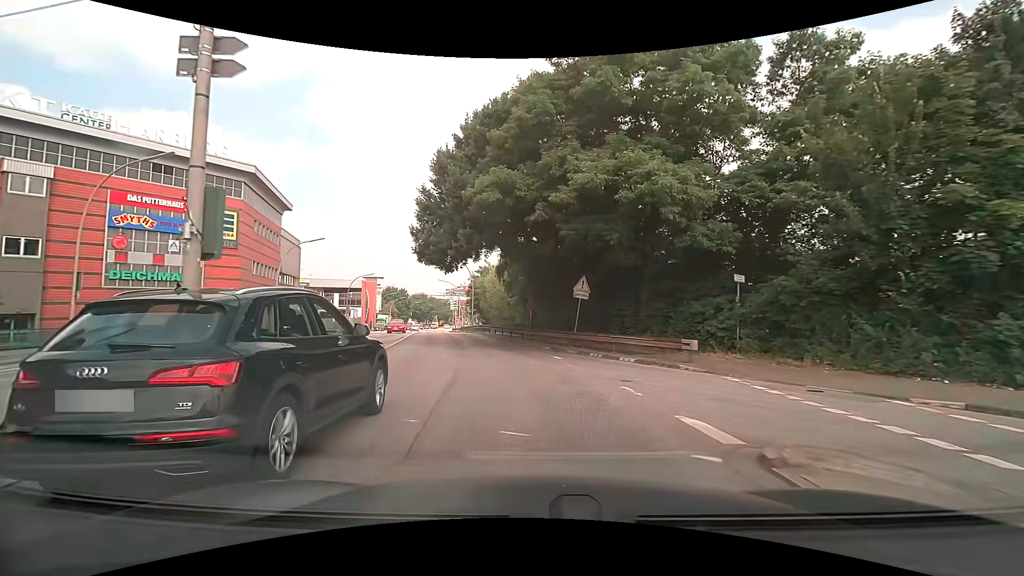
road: primary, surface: asphalt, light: Day
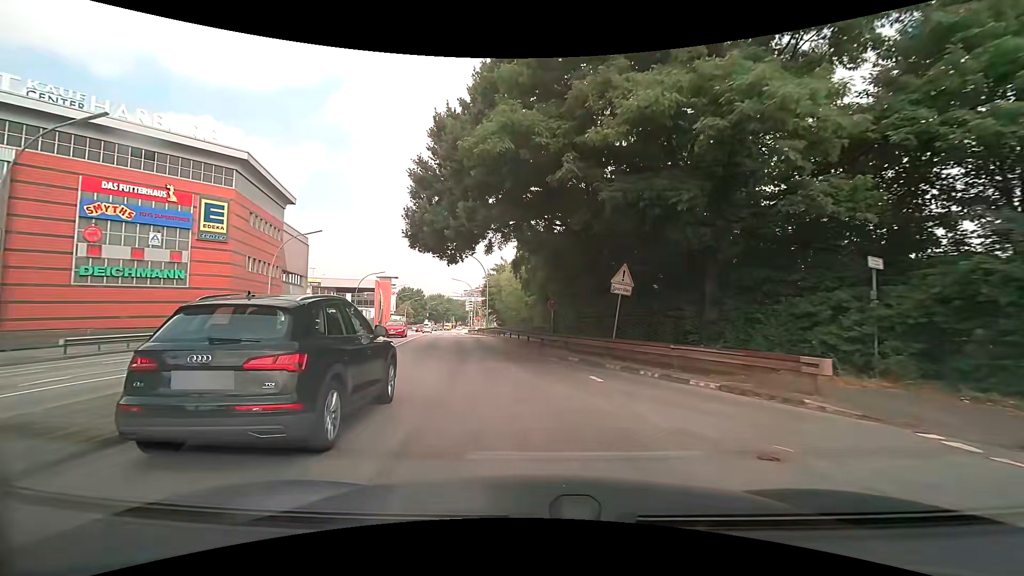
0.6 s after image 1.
(-0.1, +5.8) m; -2°
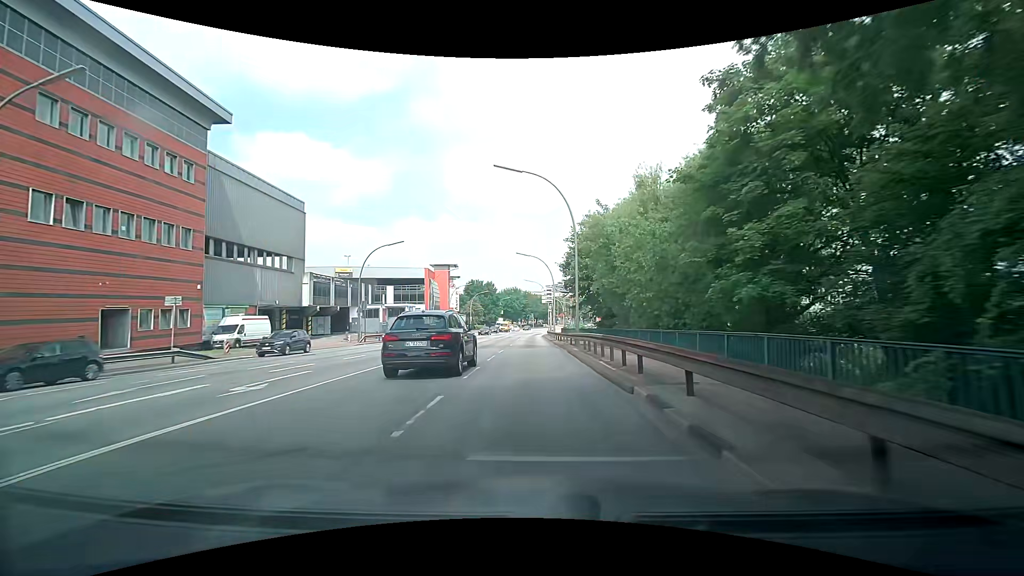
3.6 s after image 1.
(-3.4, +33.4) m; -10°
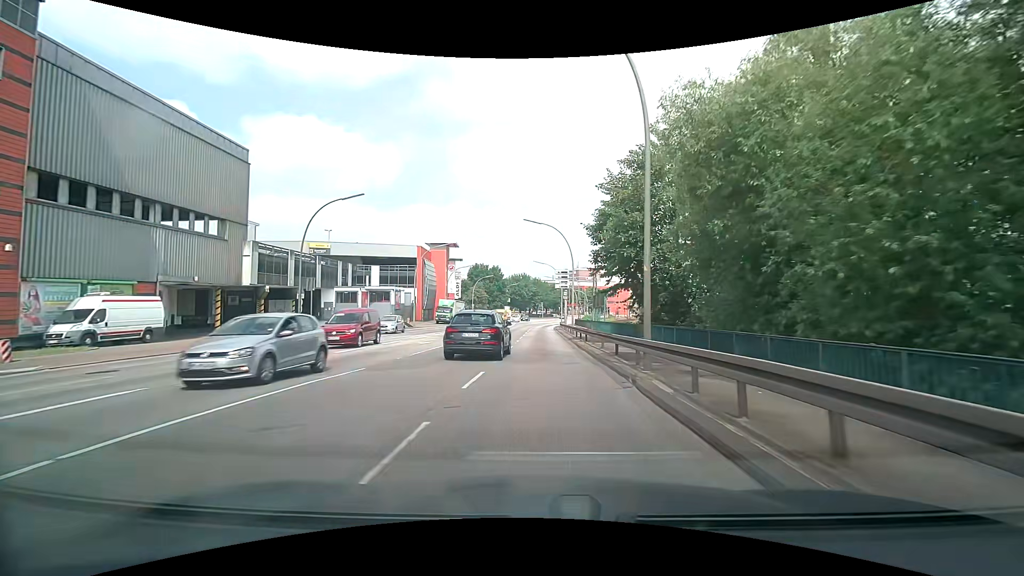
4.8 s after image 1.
(0.0, +14.5) m; 0°
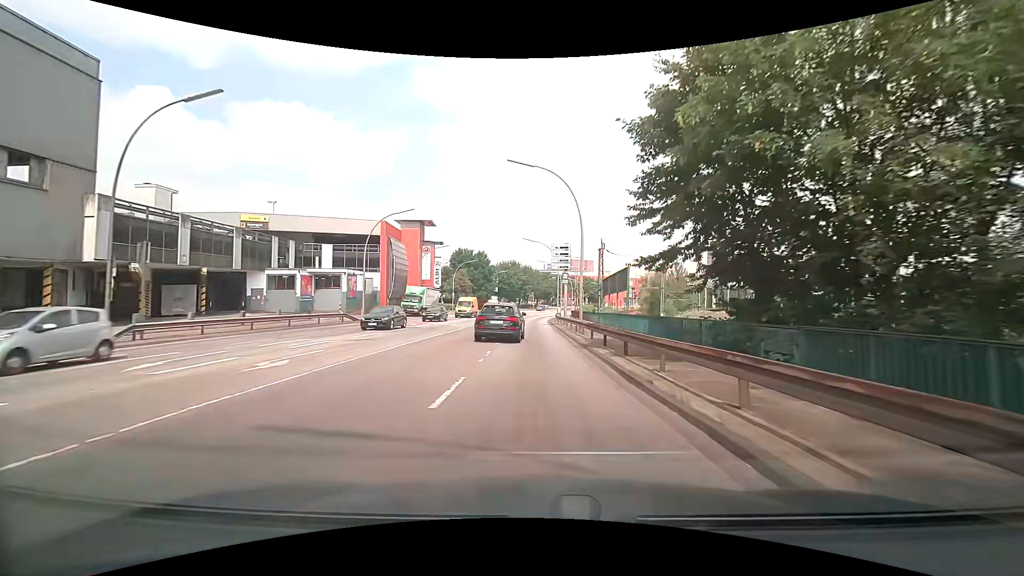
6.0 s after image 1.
(0.0, +14.9) m; +1°
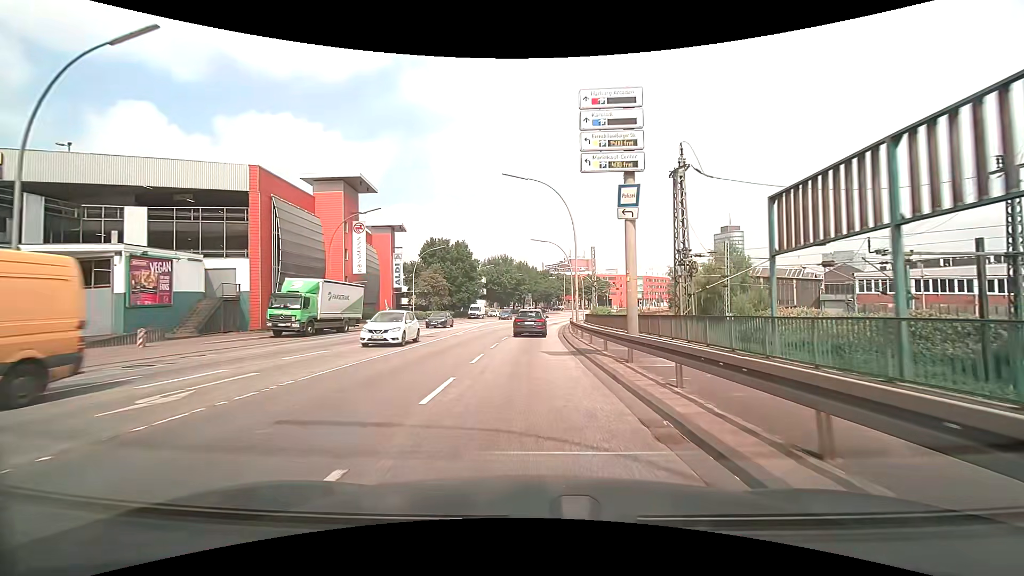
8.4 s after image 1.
(+0.1, +30.4) m; 0°
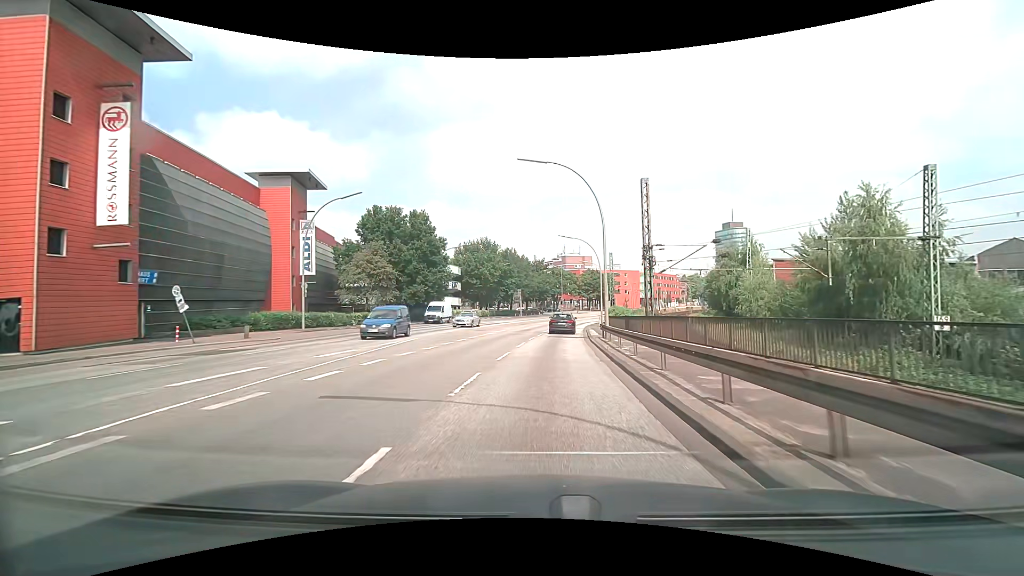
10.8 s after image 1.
(0.0, +30.3) m; +1°
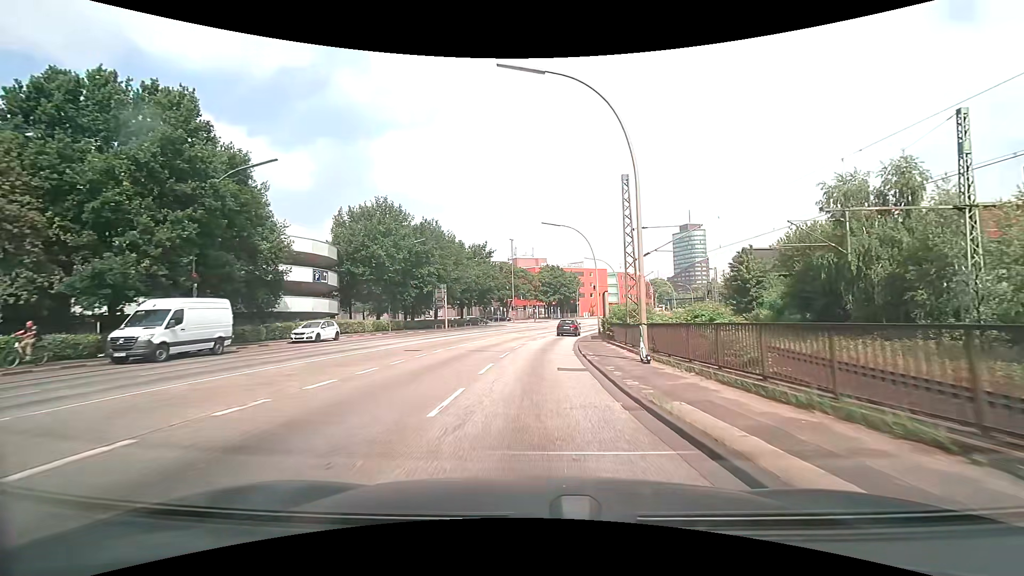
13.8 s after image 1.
(+2.2, +37.9) m; +6°
(0, +10) (0, +20) (+1, +30) (+2, +40) (+3, +50) (+5, +60) (+8, +69) (+11, +79) (+15, +88) (+18, +97) m
